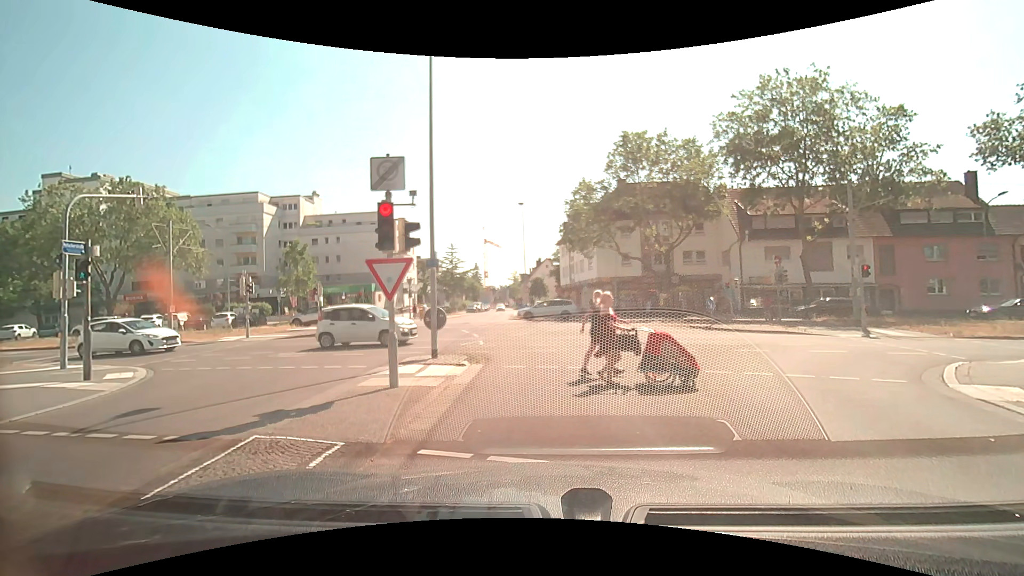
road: residential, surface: asphalt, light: Day
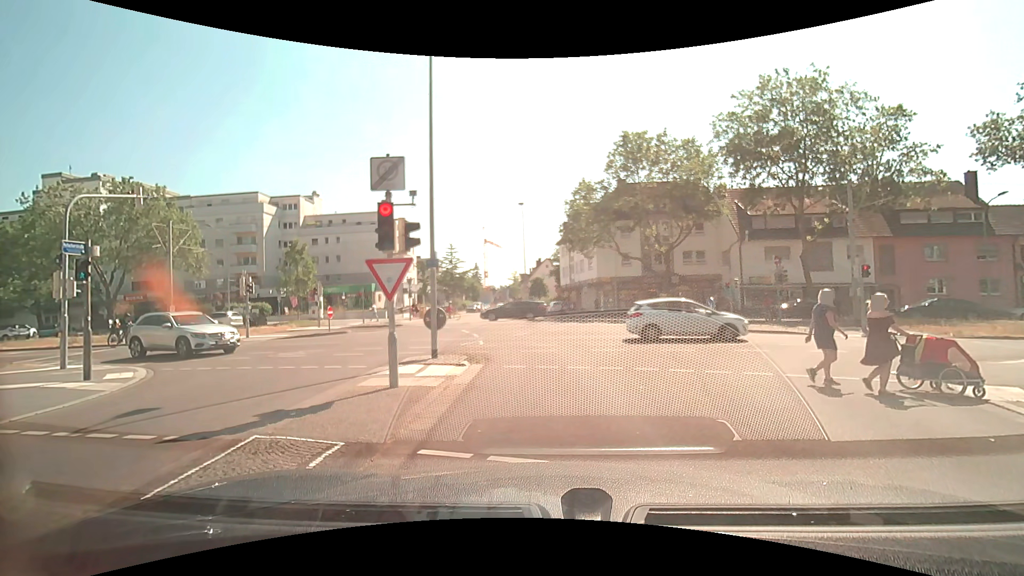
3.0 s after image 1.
(0.0, 0.0) m; 0°
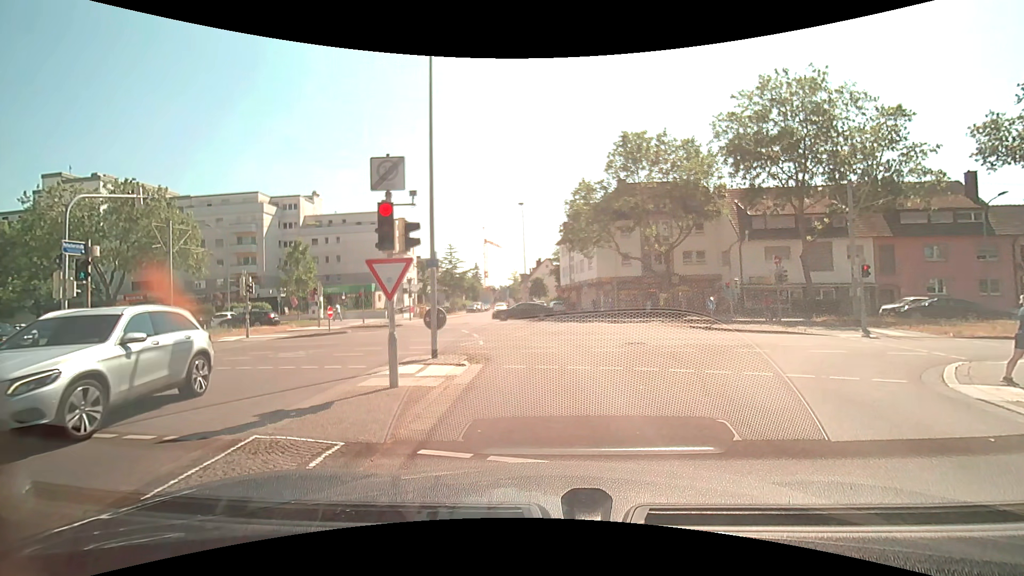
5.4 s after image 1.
(0.0, 0.0) m; 0°
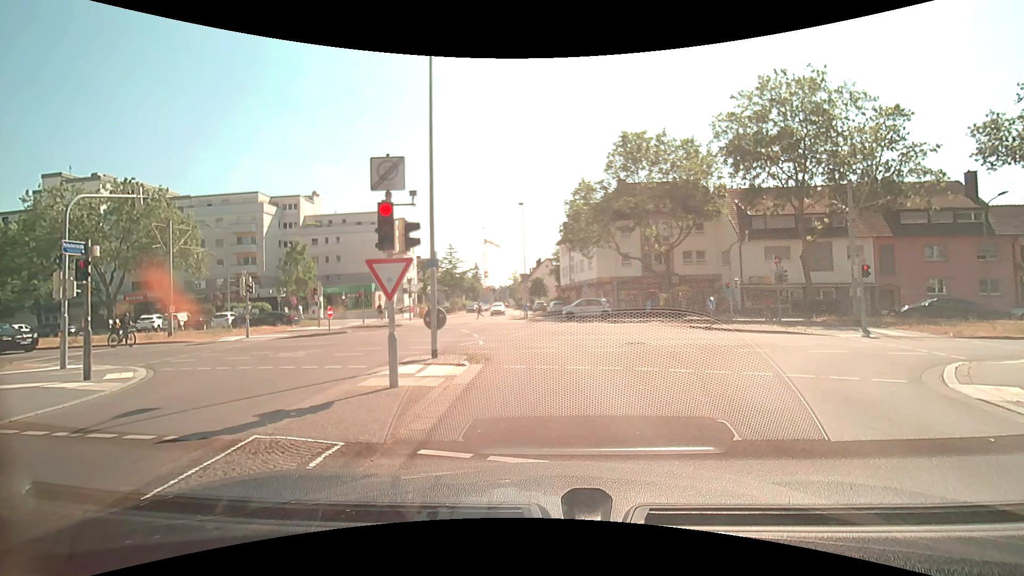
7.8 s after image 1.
(0.0, 0.0) m; 0°
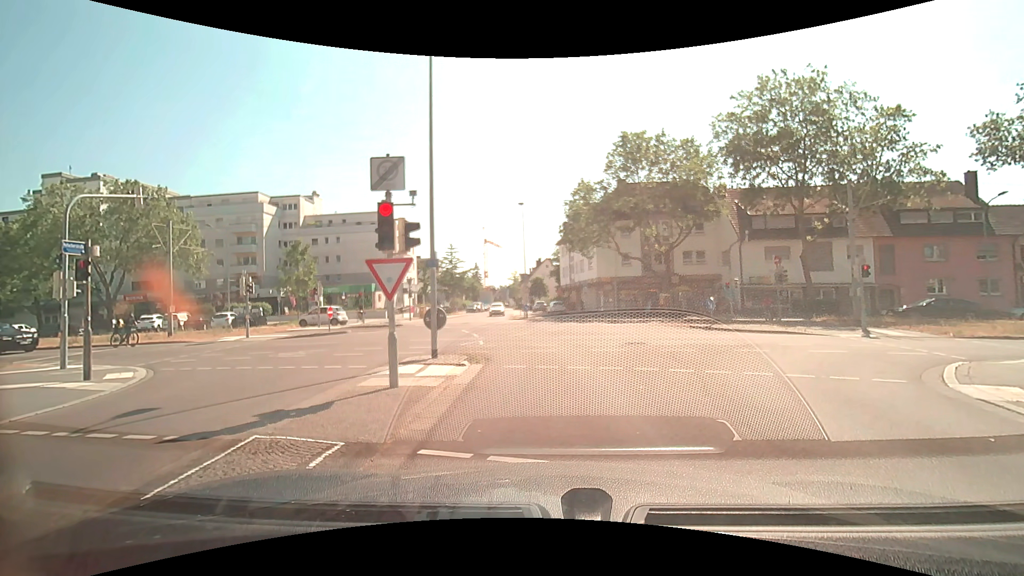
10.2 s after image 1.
(0.0, 0.0) m; 0°
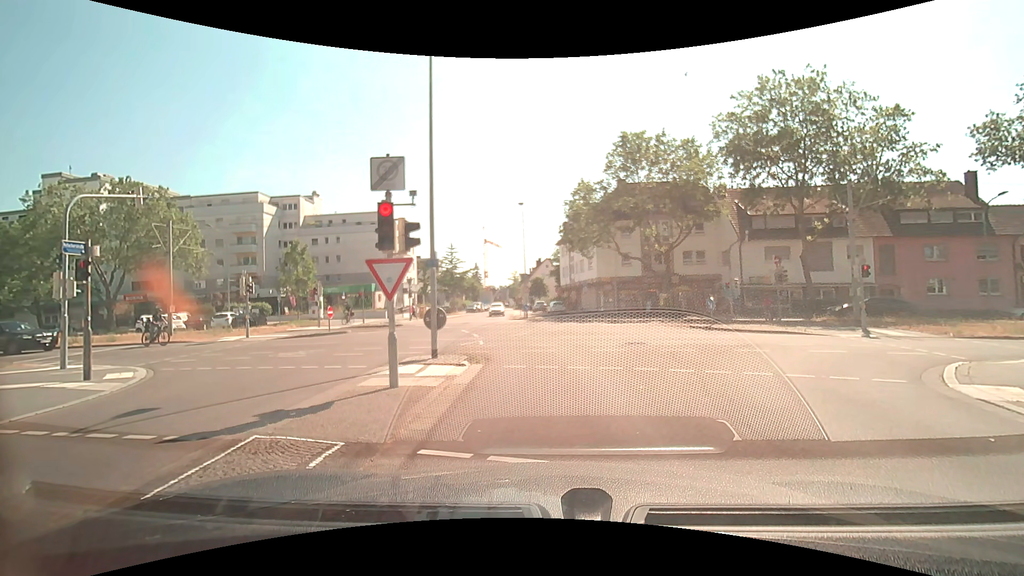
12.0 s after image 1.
(0.0, 0.0) m; 0°
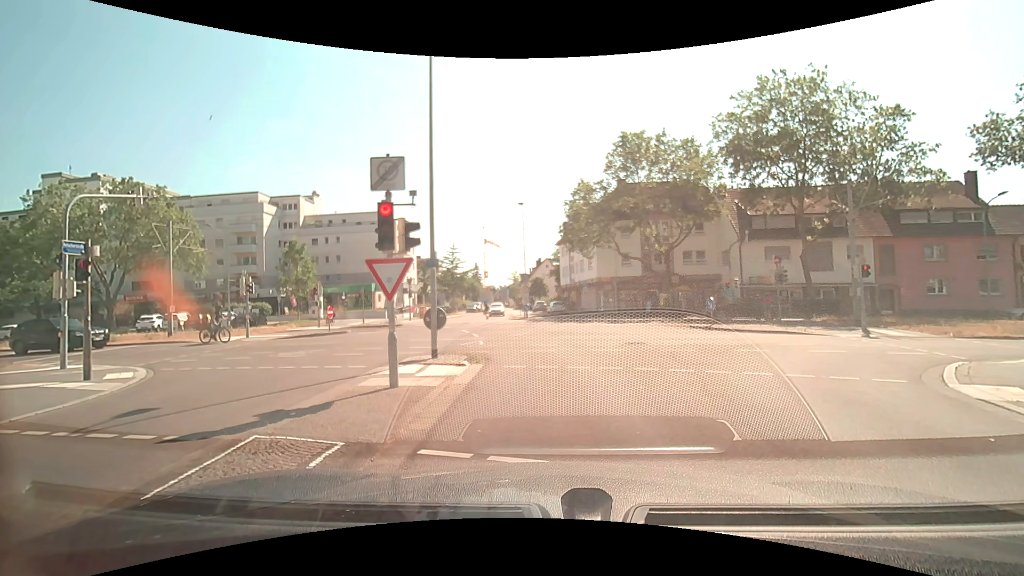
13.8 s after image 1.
(0.0, 0.0) m; 0°
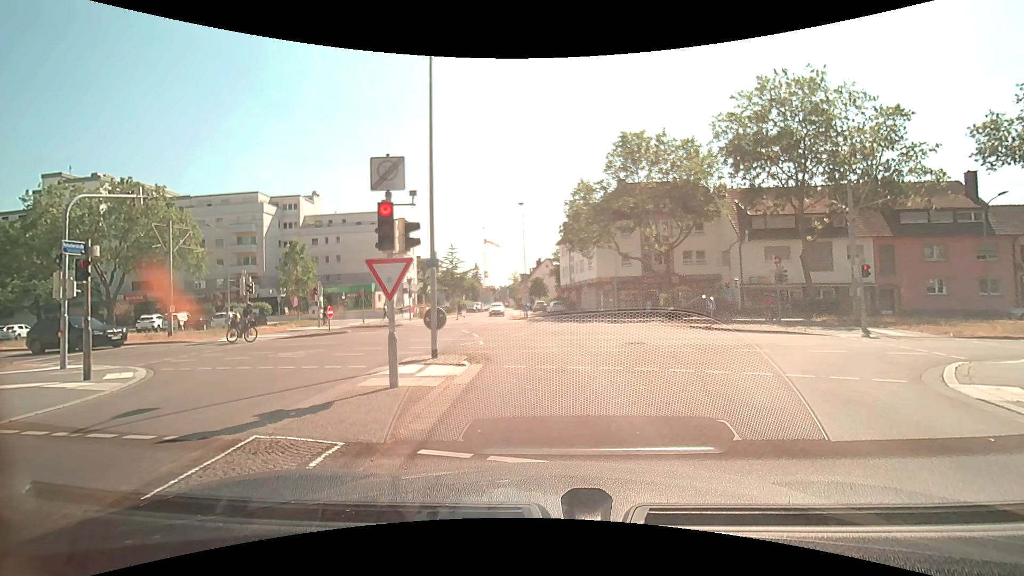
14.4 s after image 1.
(0.0, 0.0) m; 0°
